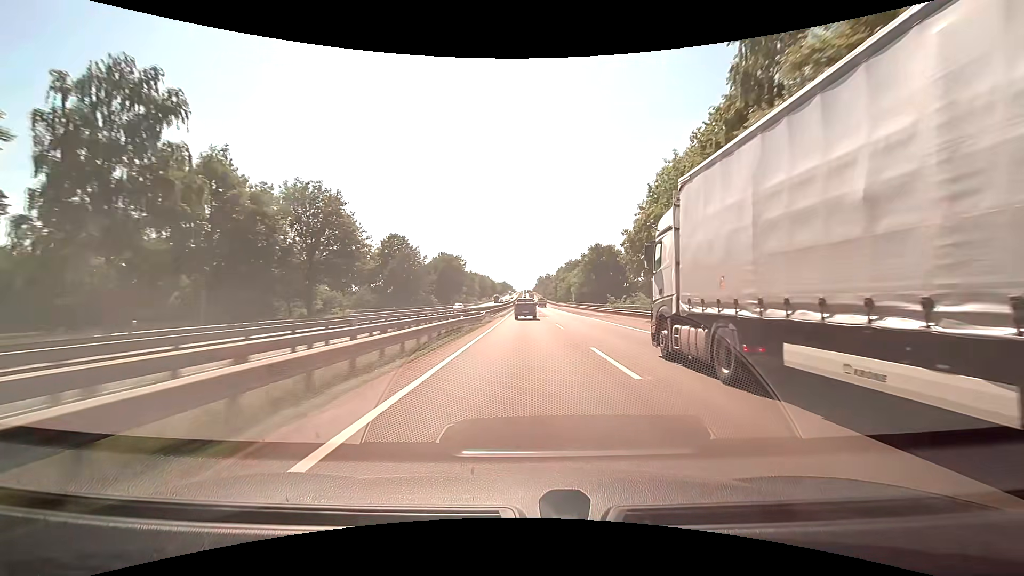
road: motorway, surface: asphalt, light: Day
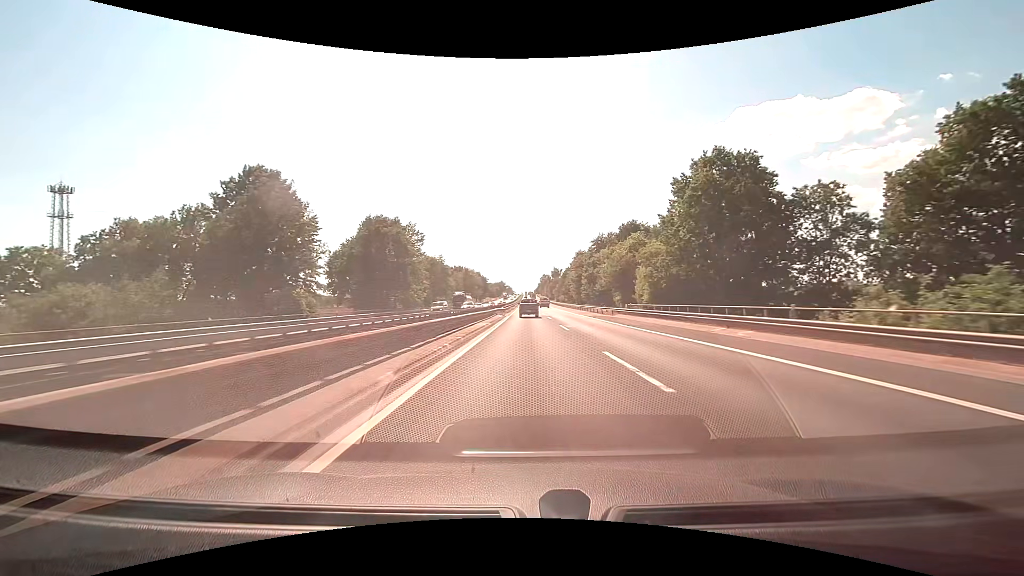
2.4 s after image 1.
(-0.5, +72.9) m; 0°
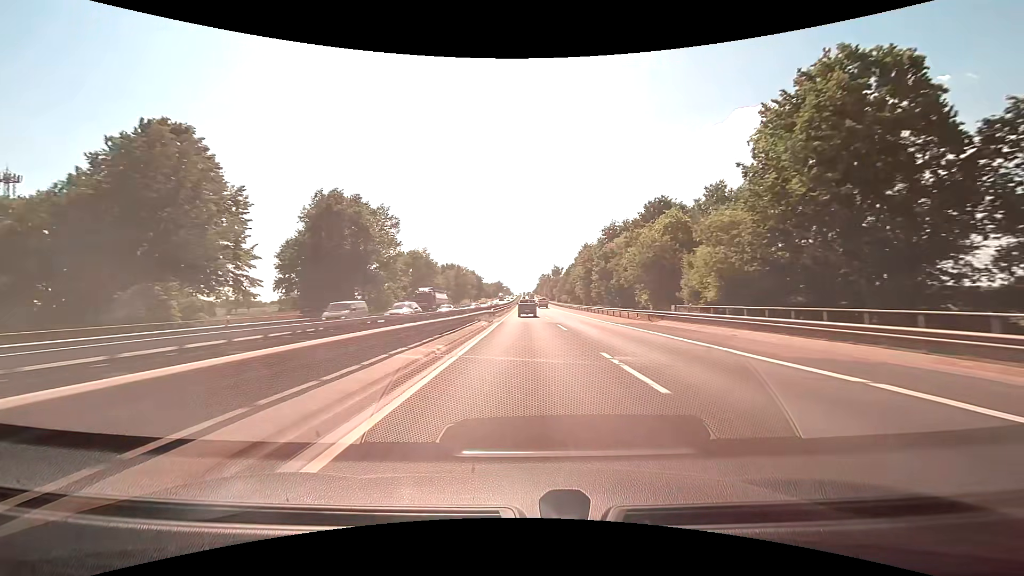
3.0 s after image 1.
(0.0, +18.0) m; 0°
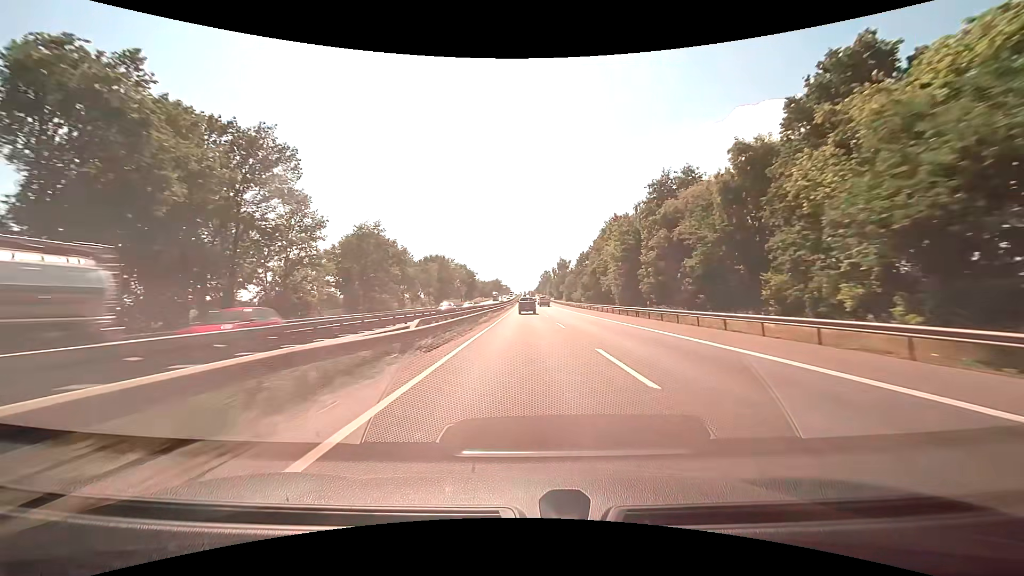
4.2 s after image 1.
(+0.1, +35.6) m; 0°
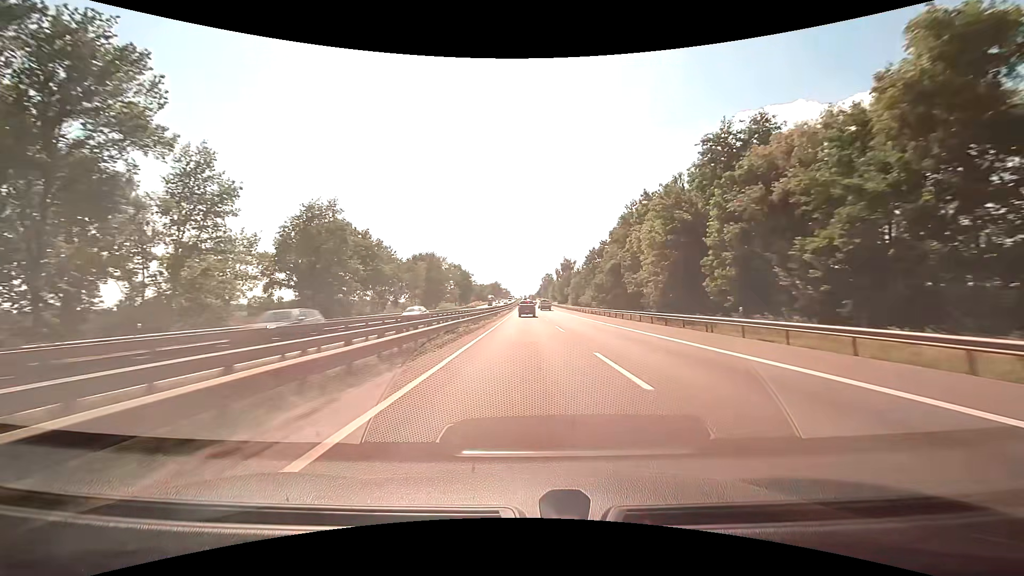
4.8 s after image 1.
(0.0, +17.7) m; 0°
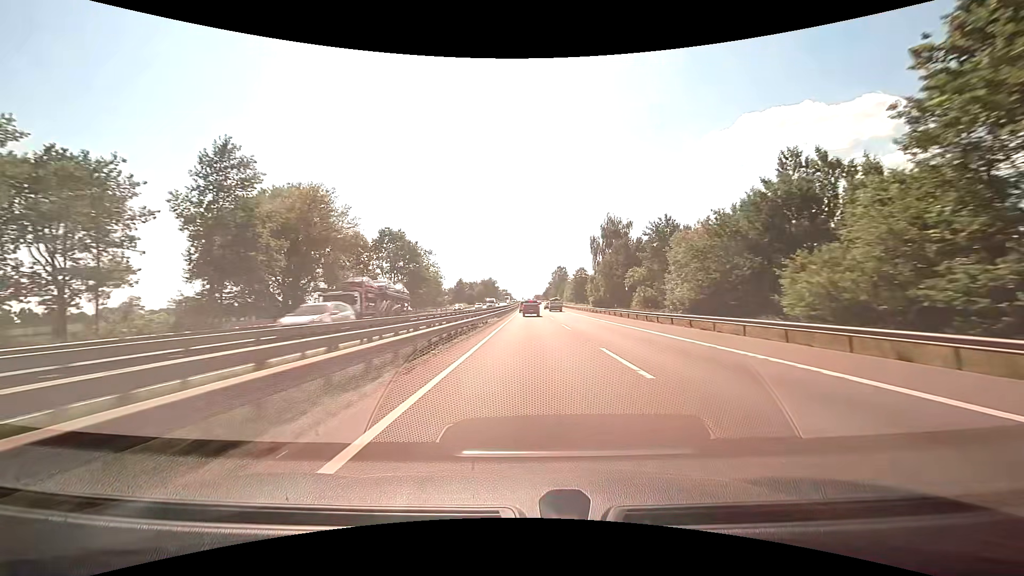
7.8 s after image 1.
(-0.3, +88.1) m; 0°
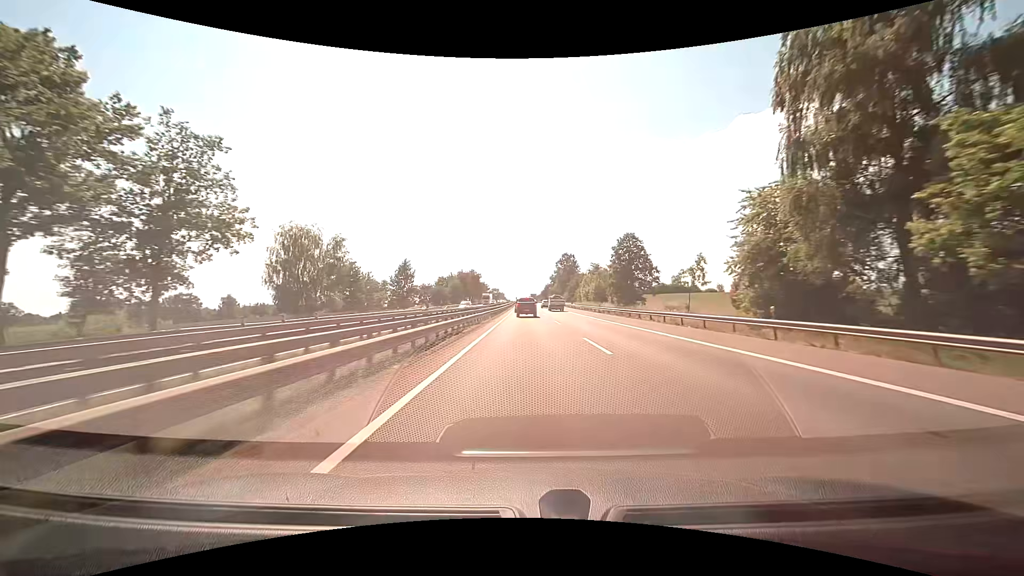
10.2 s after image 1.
(+0.4, +67.5) m; +1°
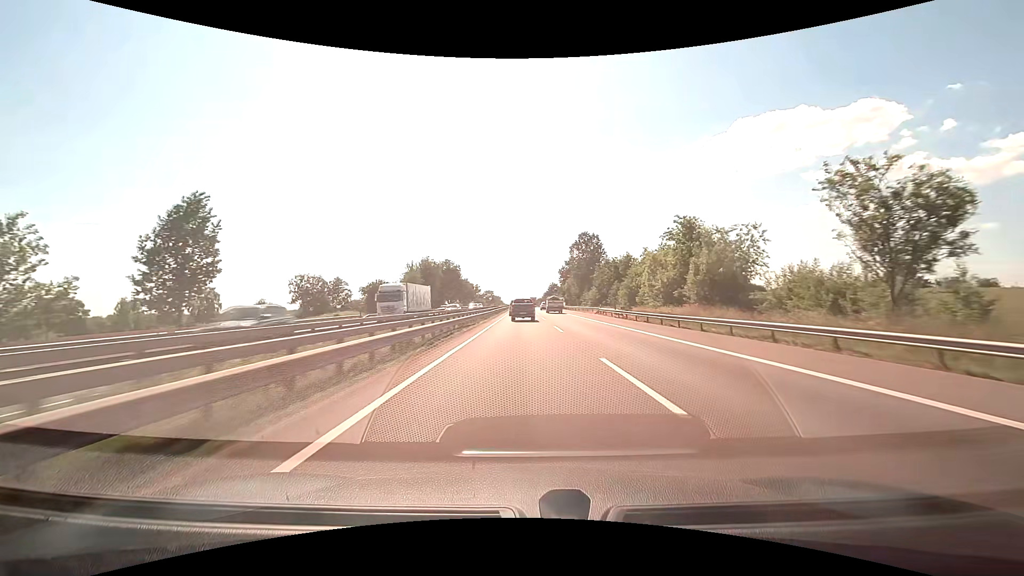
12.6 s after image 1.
(+0.1, +60.4) m; 0°
(0, +10) (0, +20) (0, +30) (0, +40) (+1, +50) (+1, +60) (+1, +70) (+2, +80) (+2, +90) (+3, +100) m
